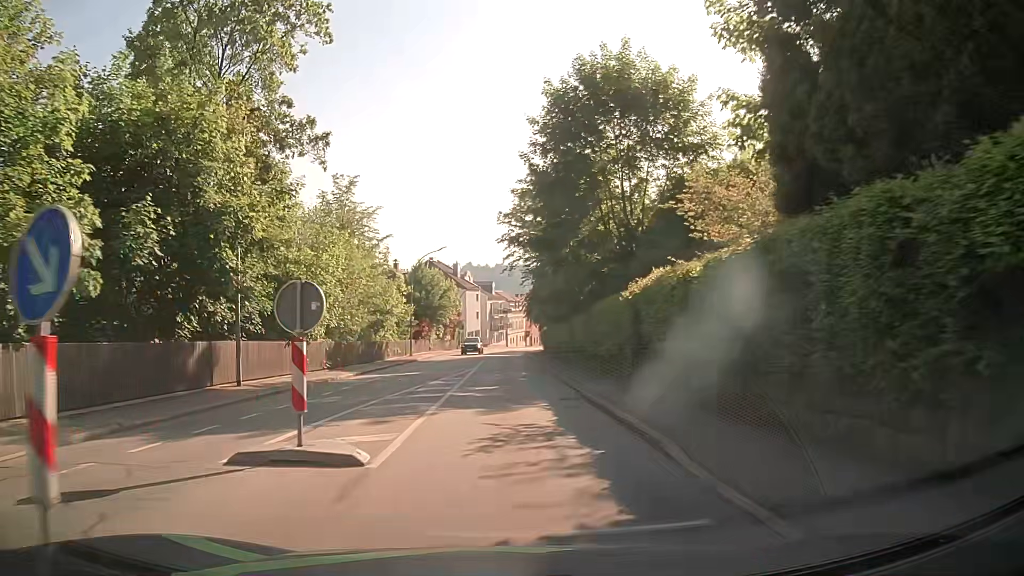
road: tertiary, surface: asphalt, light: Day
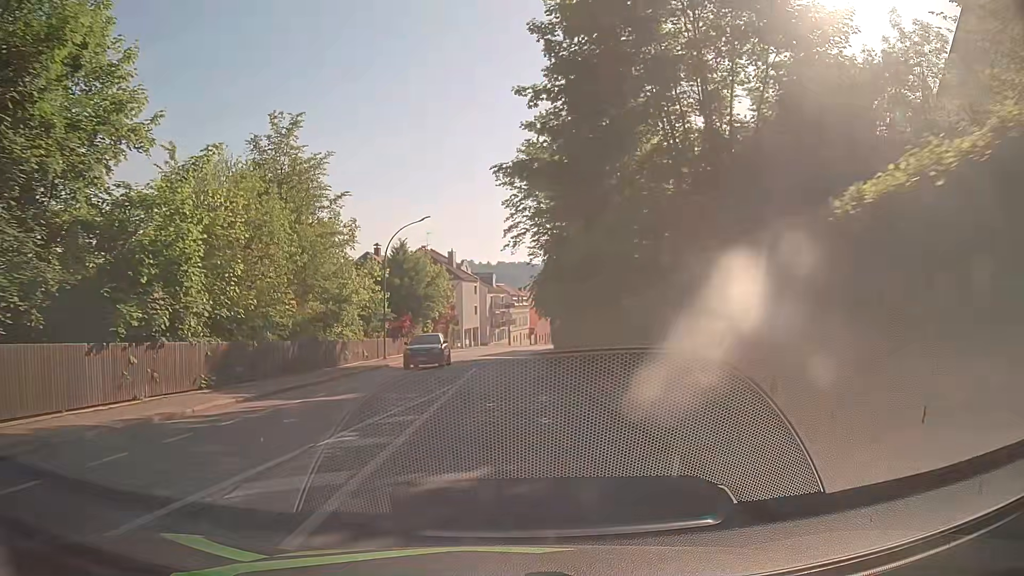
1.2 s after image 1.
(-0.1, +13.1) m; 0°
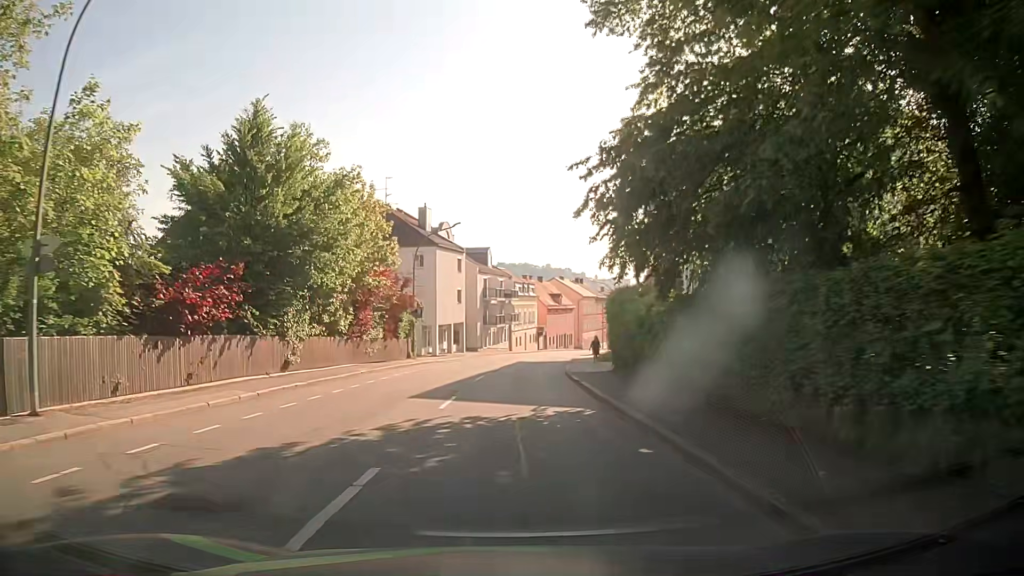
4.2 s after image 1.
(-0.3, +33.5) m; 0°
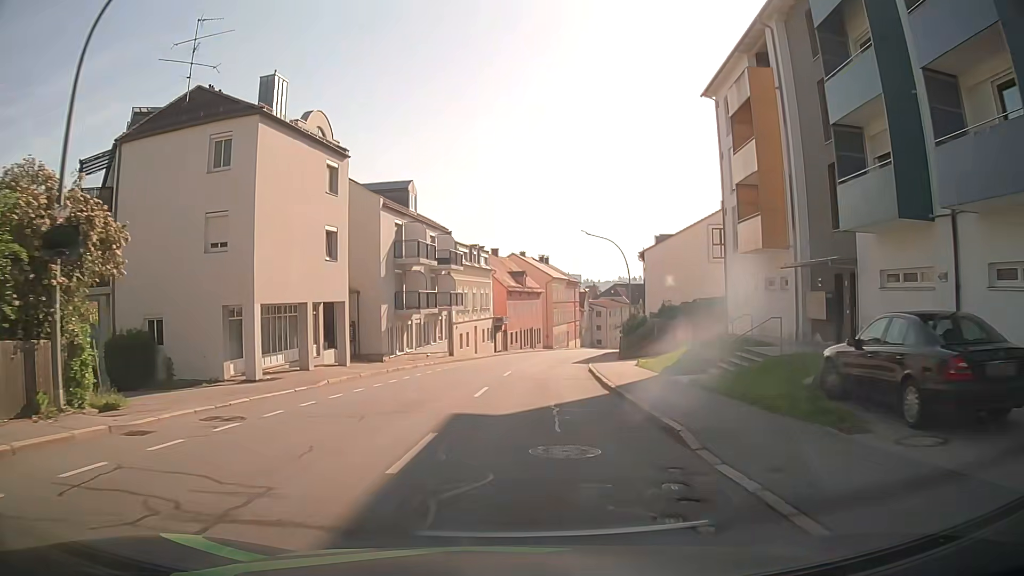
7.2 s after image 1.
(+0.9, +33.2) m; +4°
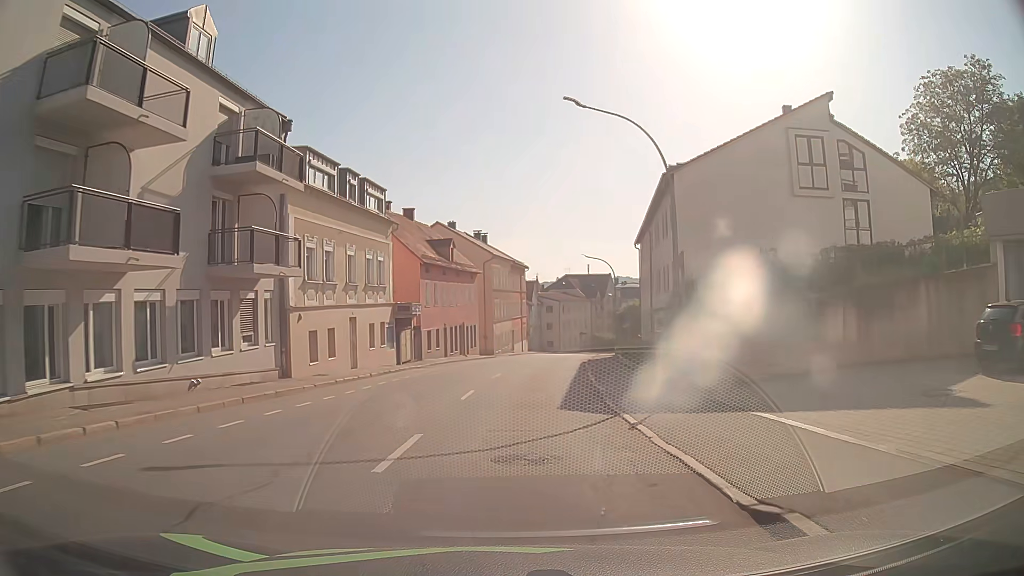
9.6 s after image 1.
(+1.4, +26.8) m; +5°
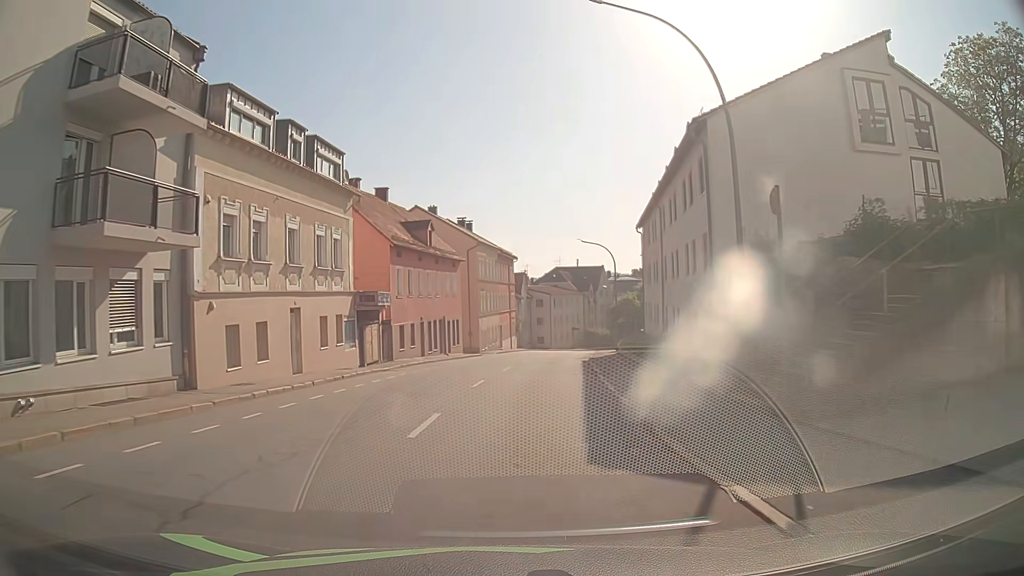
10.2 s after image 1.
(0.0, +6.9) m; +1°
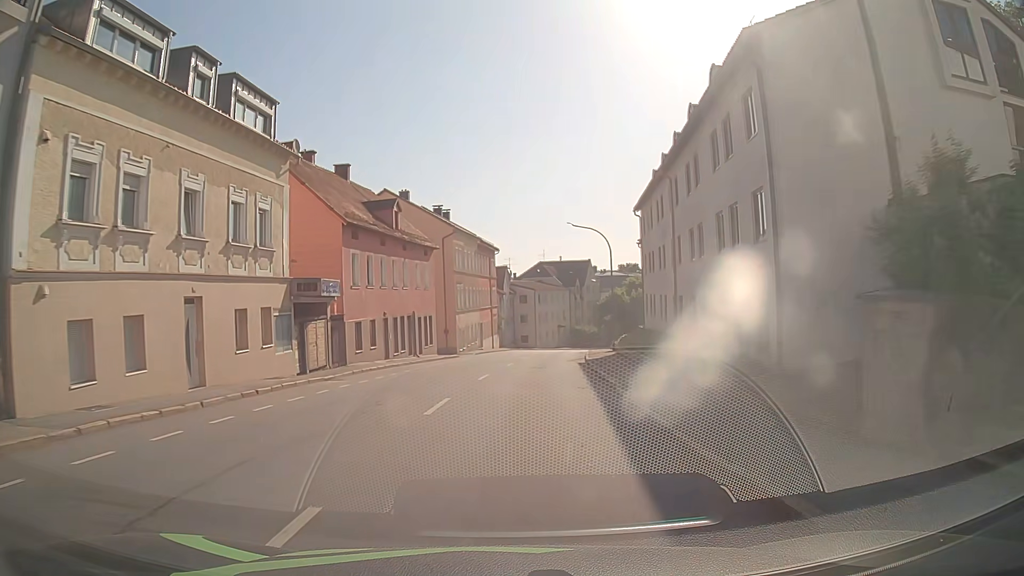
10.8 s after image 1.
(+0.1, +6.9) m; +2°
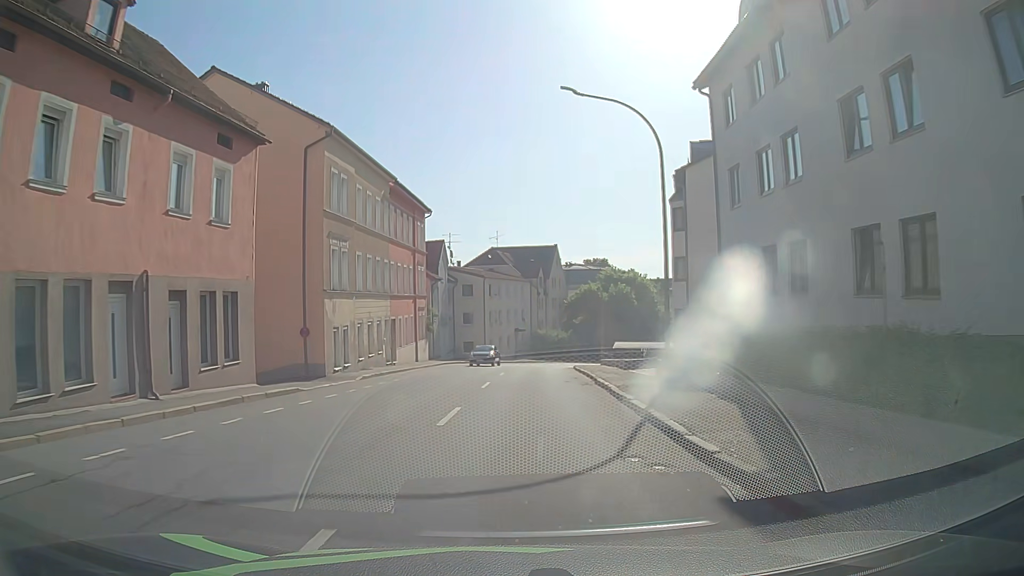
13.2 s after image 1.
(+1.1, +27.3) m; +4°
(0, +10) (0, +20) (+1, +30) (+1, +40) (+2, +50) (+4, +60) (+8, +69) (+13, +78) (+19, +86) (+25, +94) m
